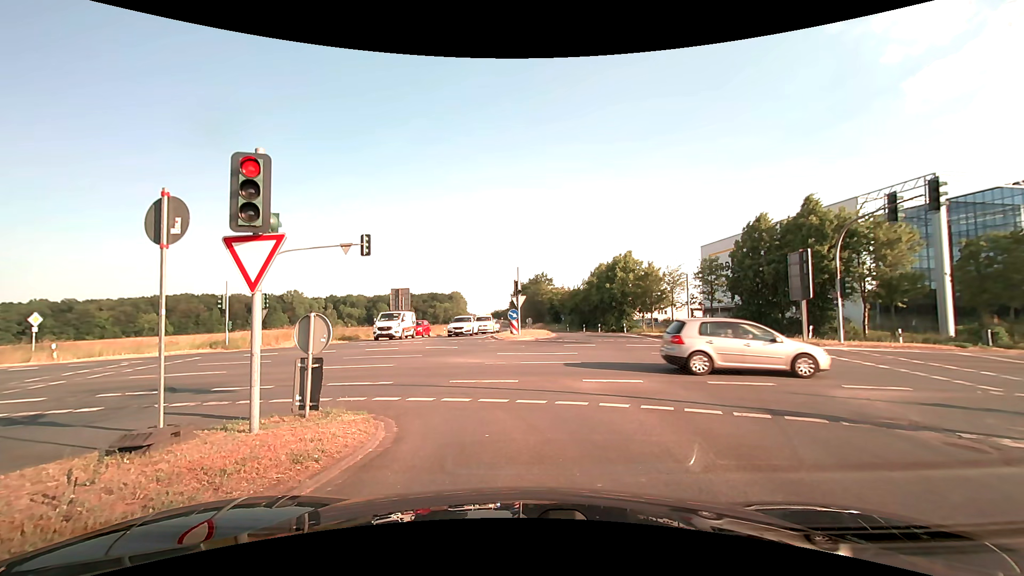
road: secondary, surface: asphalt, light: Day
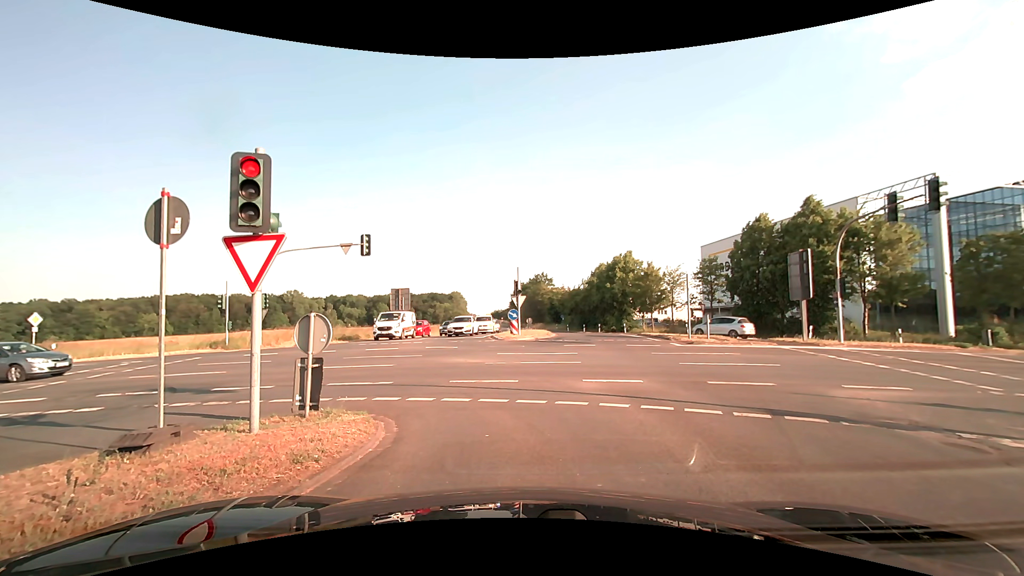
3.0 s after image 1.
(0.0, 0.0) m; 0°
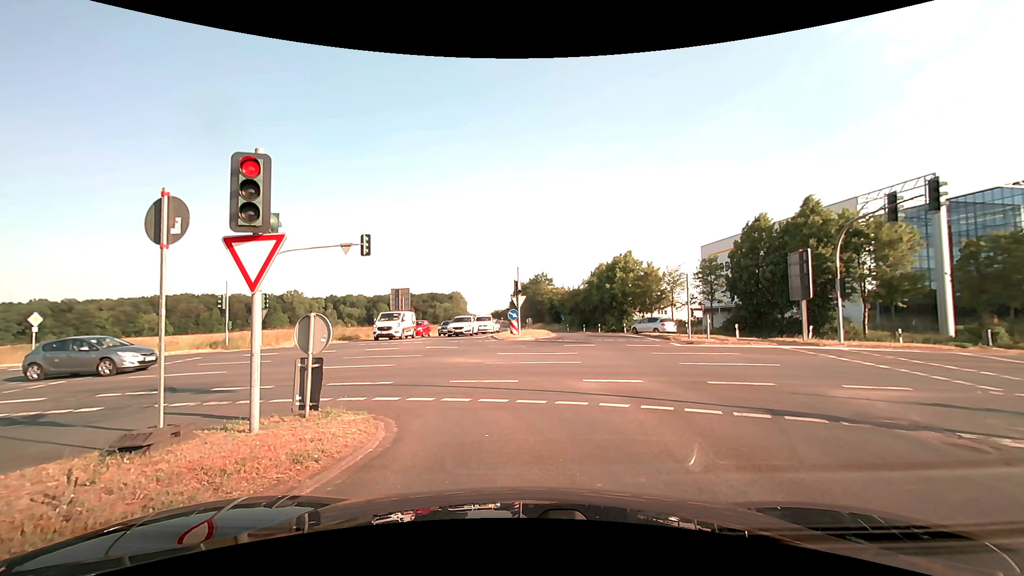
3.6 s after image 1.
(0.0, 0.0) m; 0°
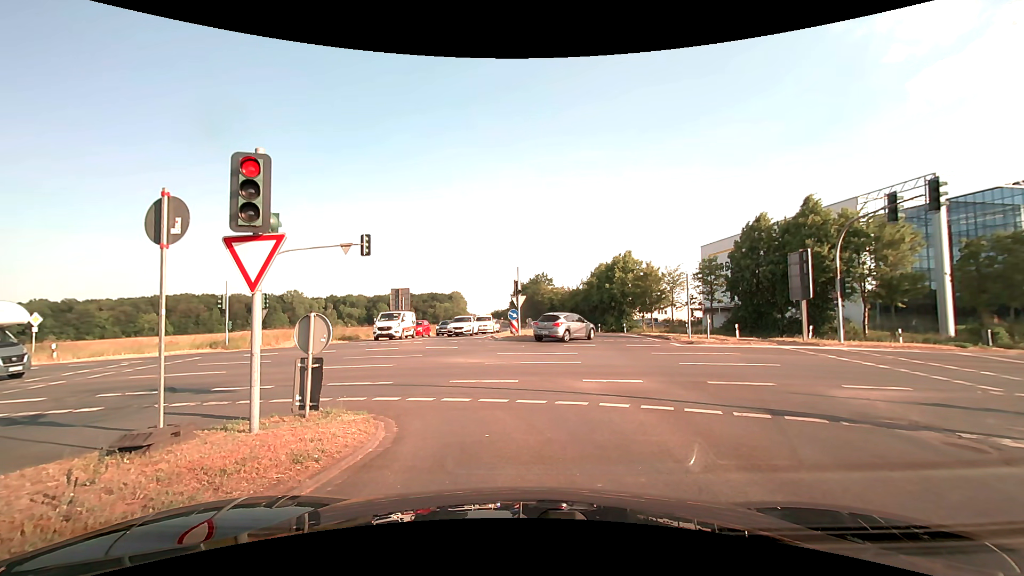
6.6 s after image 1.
(0.0, 0.0) m; 0°
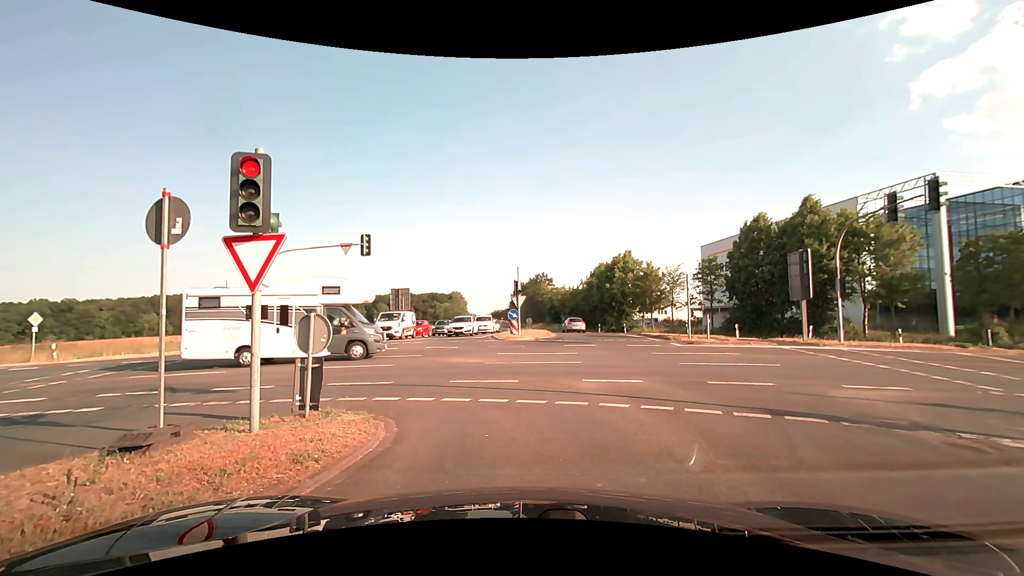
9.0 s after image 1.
(0.0, 0.0) m; 0°
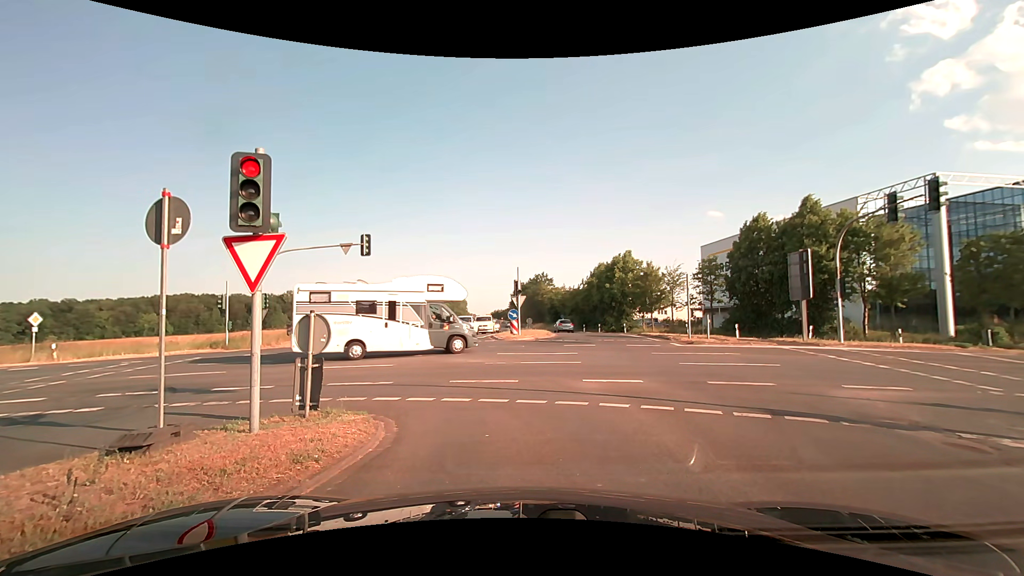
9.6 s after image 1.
(0.0, 0.0) m; 0°
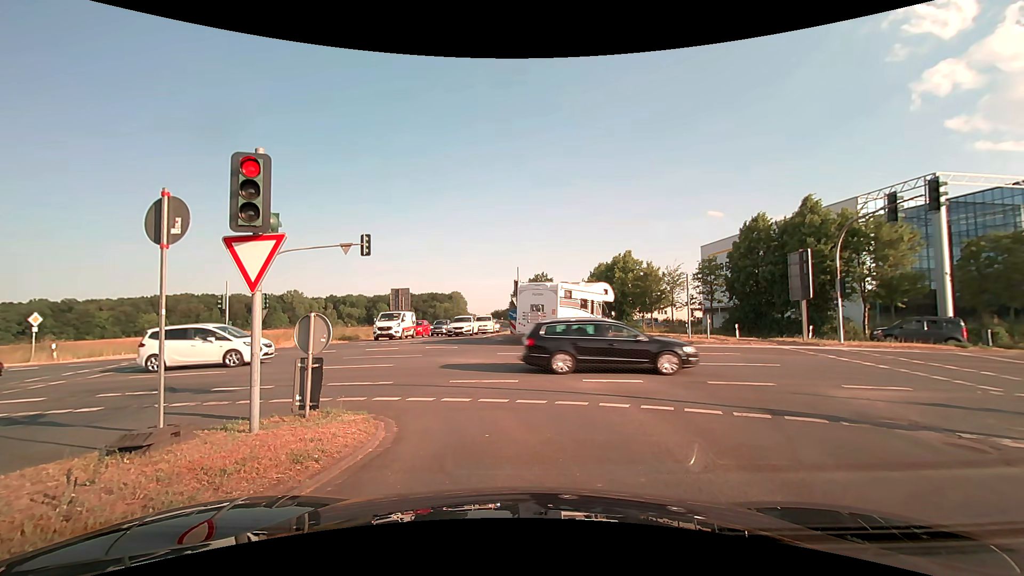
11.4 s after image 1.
(0.0, 0.0) m; 0°
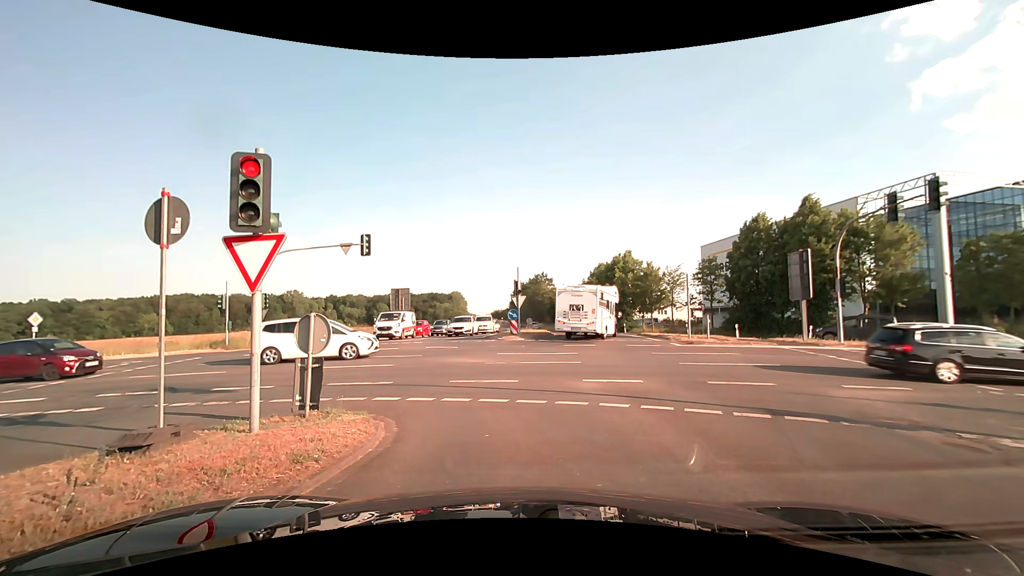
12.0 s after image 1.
(0.0, 0.0) m; 0°
(0, +10) (-5, +19) (-13, +24) (-23, +26) (-33, +26) (-43, +27) (-53, +28) (-63, +28) (-73, +29) (-83, +29) m
